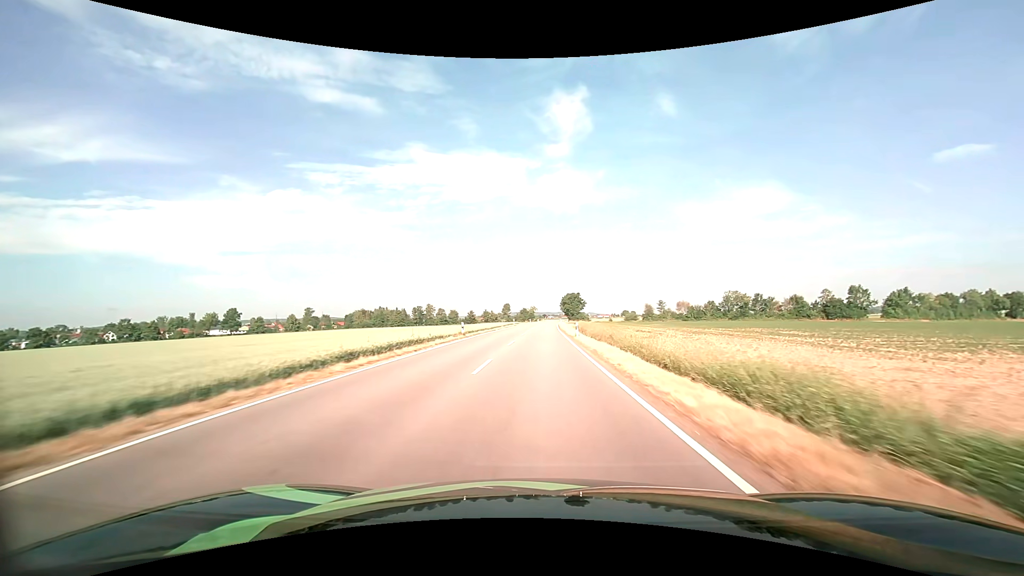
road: tertiary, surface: asphalt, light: Day
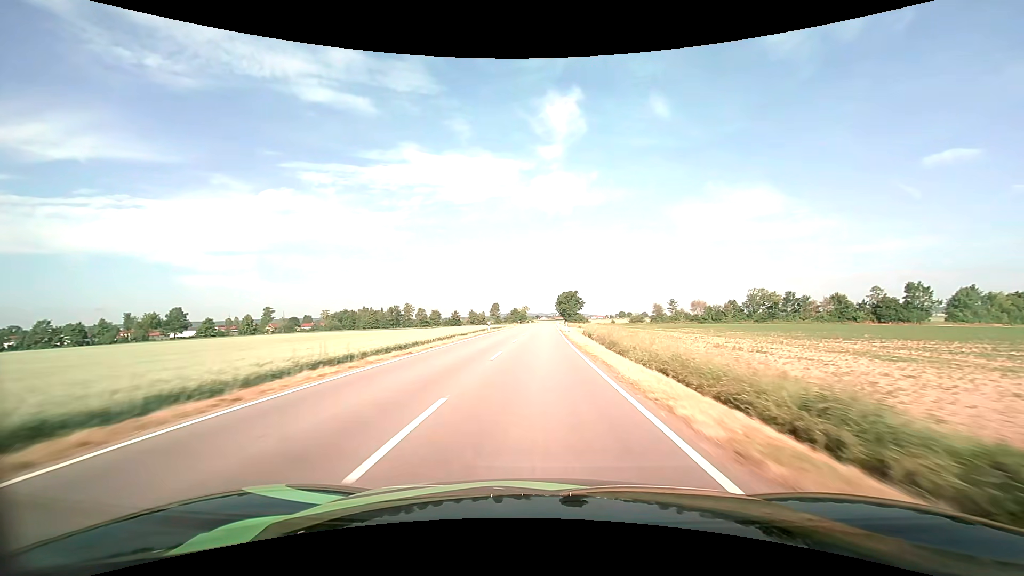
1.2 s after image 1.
(+0.3, +31.6) m; +1°
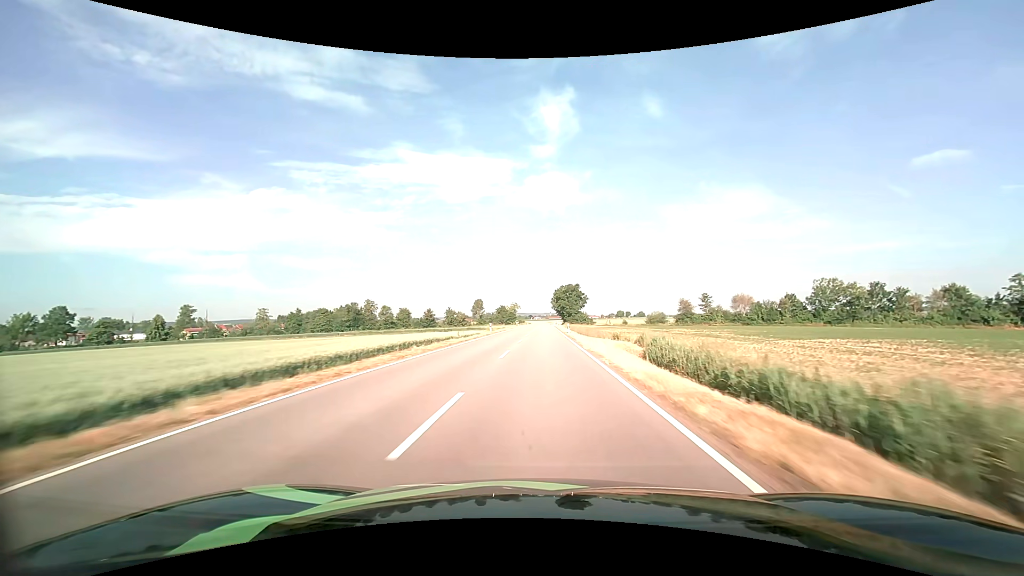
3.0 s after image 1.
(+0.4, +47.4) m; +1°
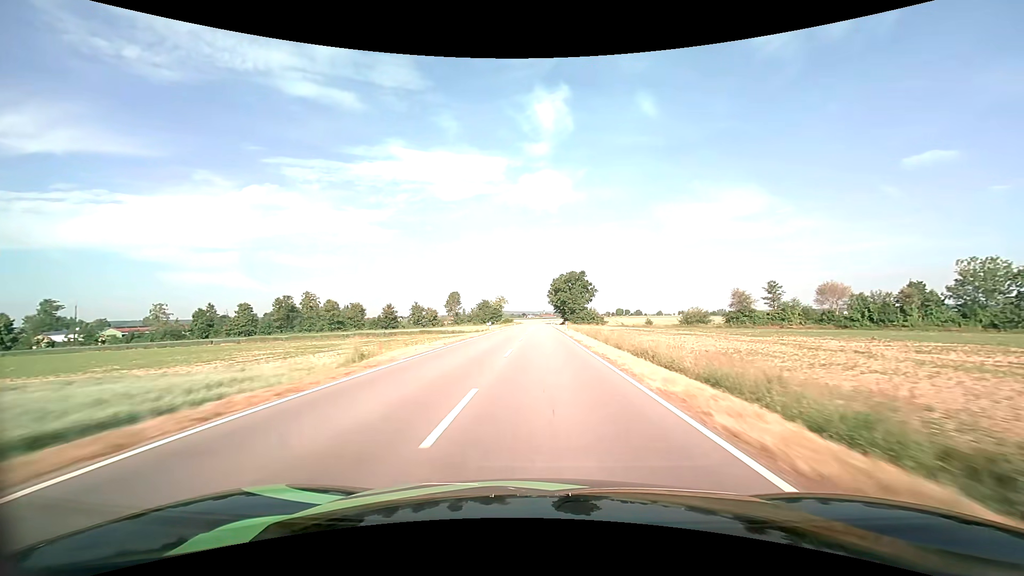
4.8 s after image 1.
(+0.3, +47.6) m; +1°
(0, +10) (0, +20) (0, +30) (0, +40) (0, +50) (0, +60) (0, +70) (0, +80) (0, +90) (0, +100) m
